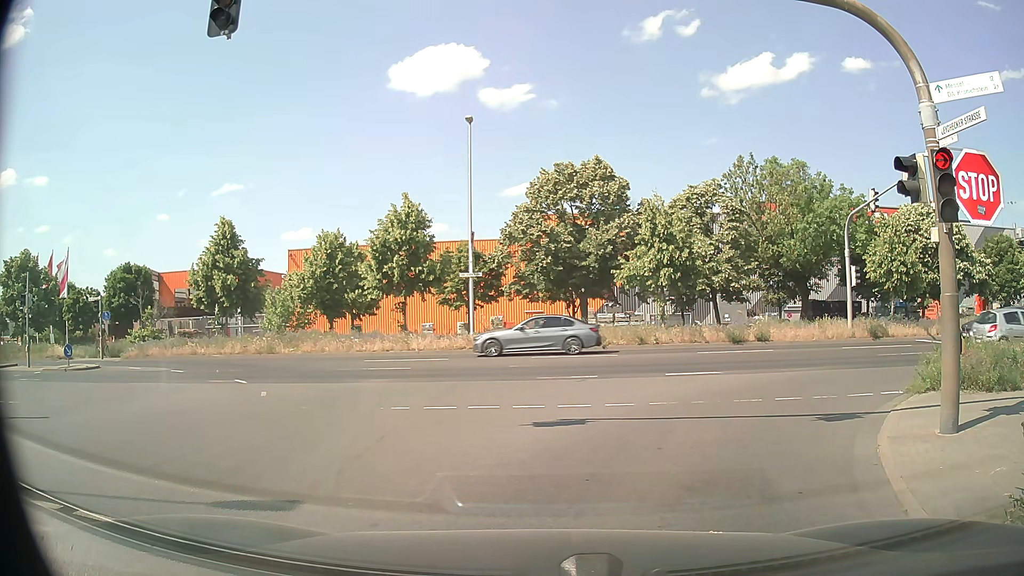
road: tertiary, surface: asphalt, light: Day
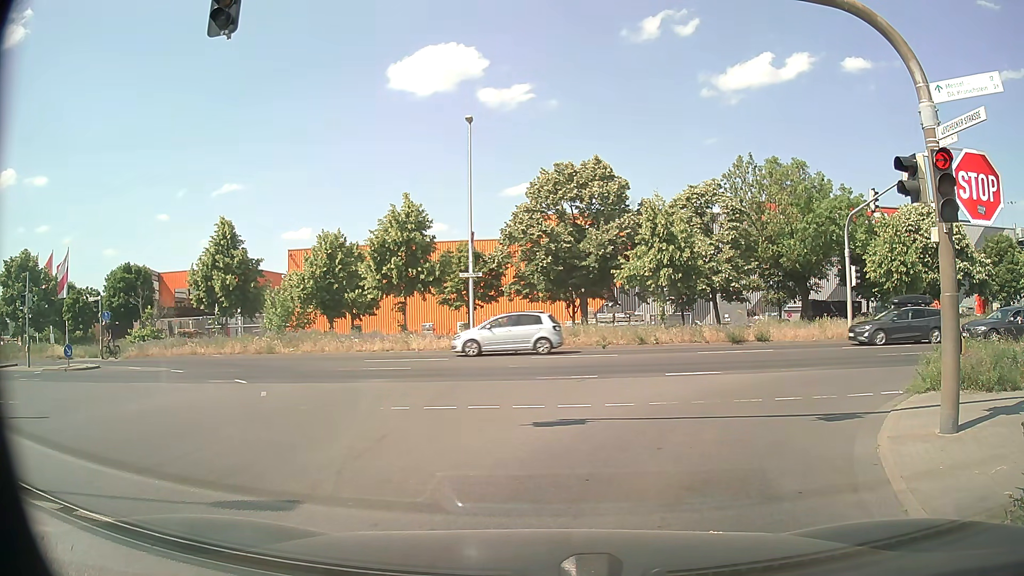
(0.0, 0.0) m; 0°
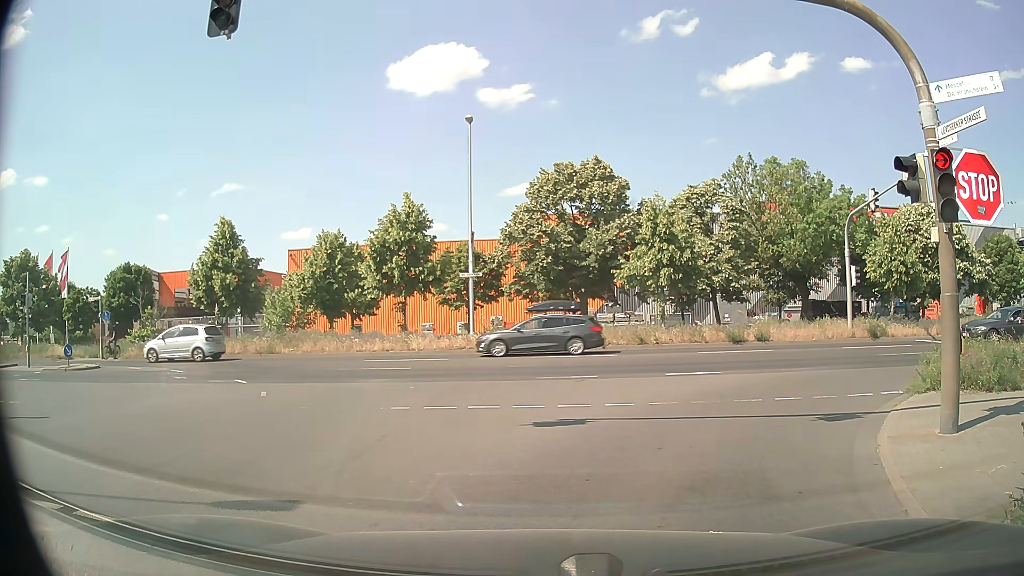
(0.0, 0.0) m; 0°
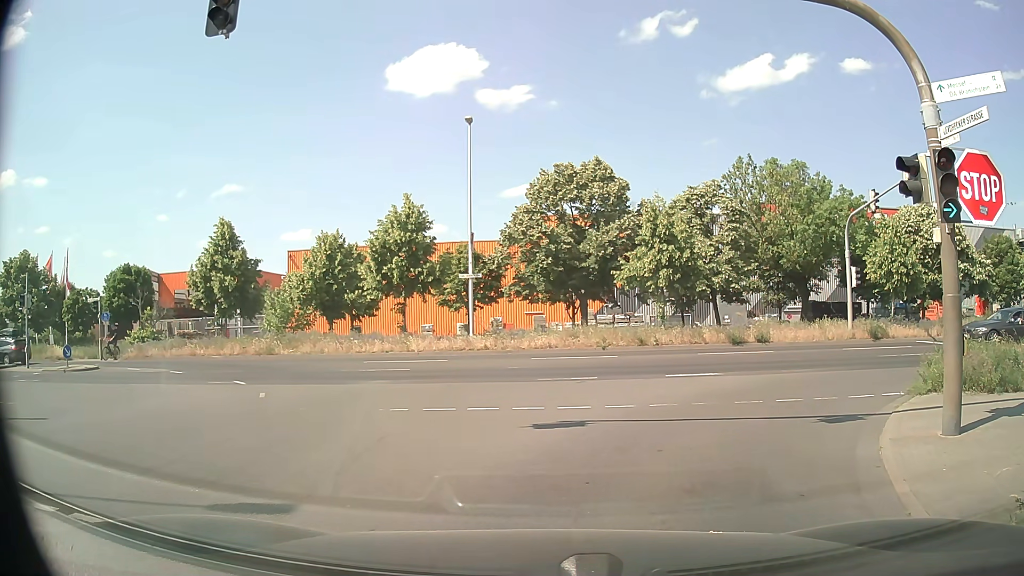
(0.0, 0.0) m; 0°
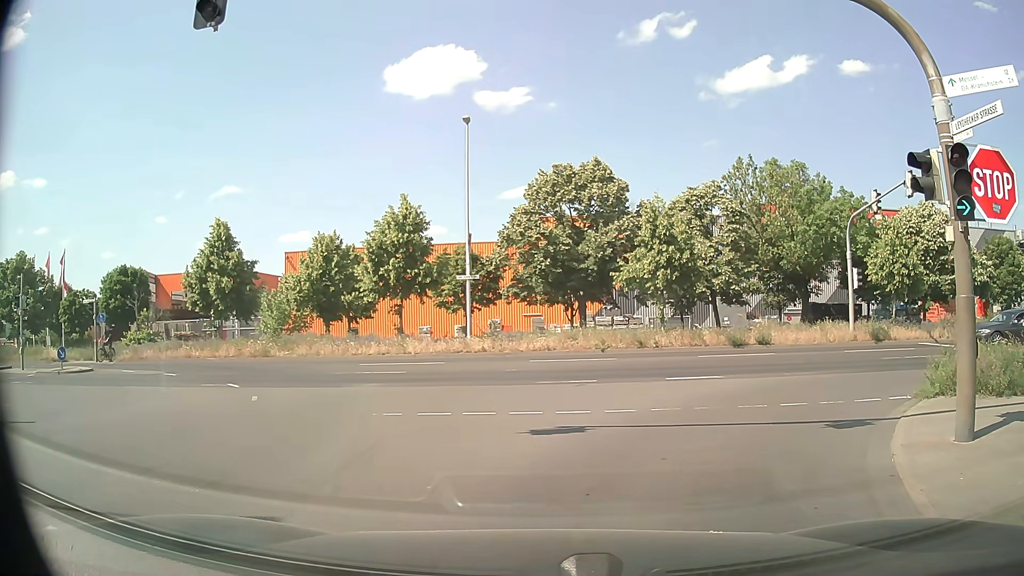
(0.0, +0.4) m; 0°
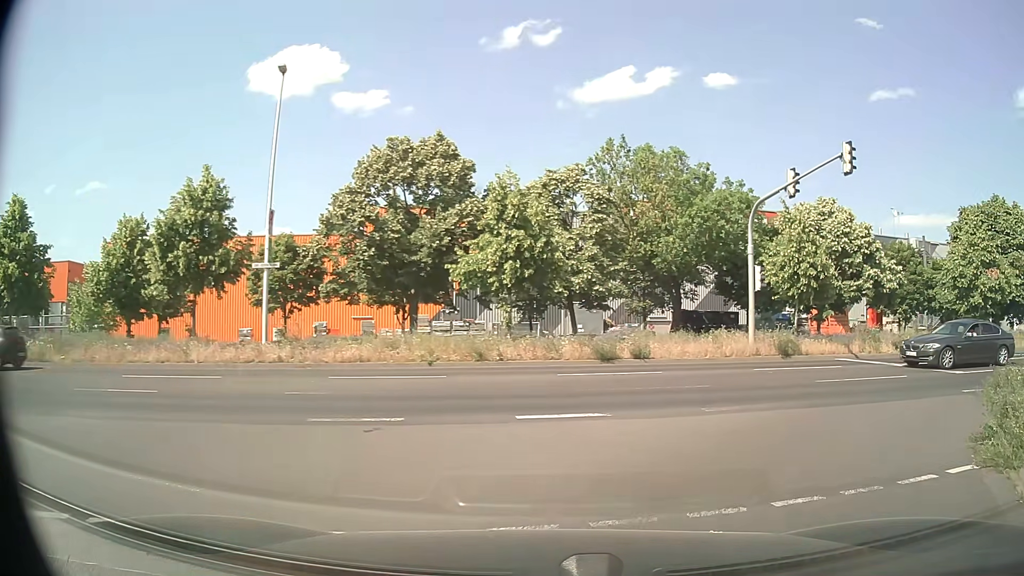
(+0.7, +6.6) m; +13°
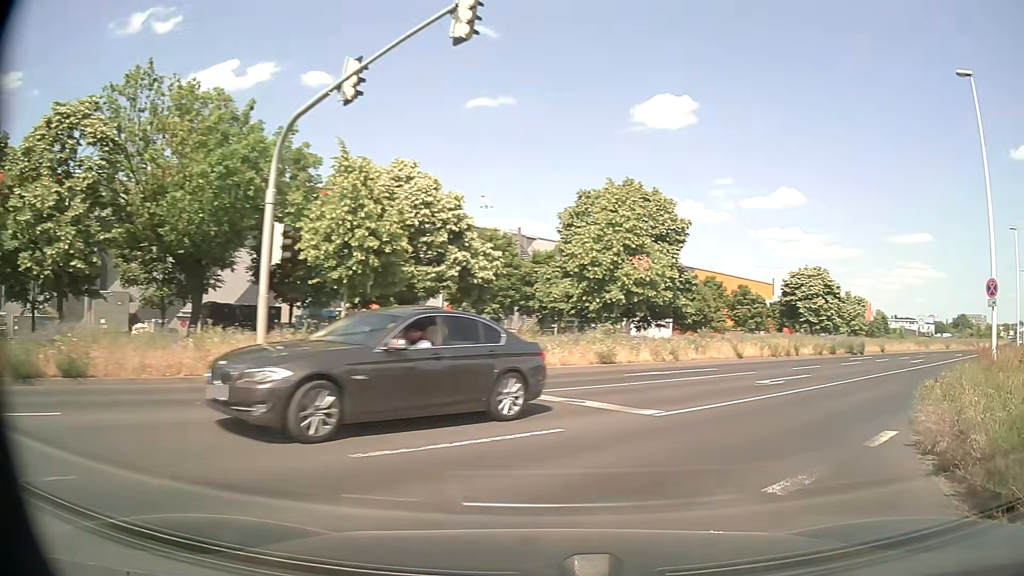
(+3.2, +9.4) m; +38°
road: secondary
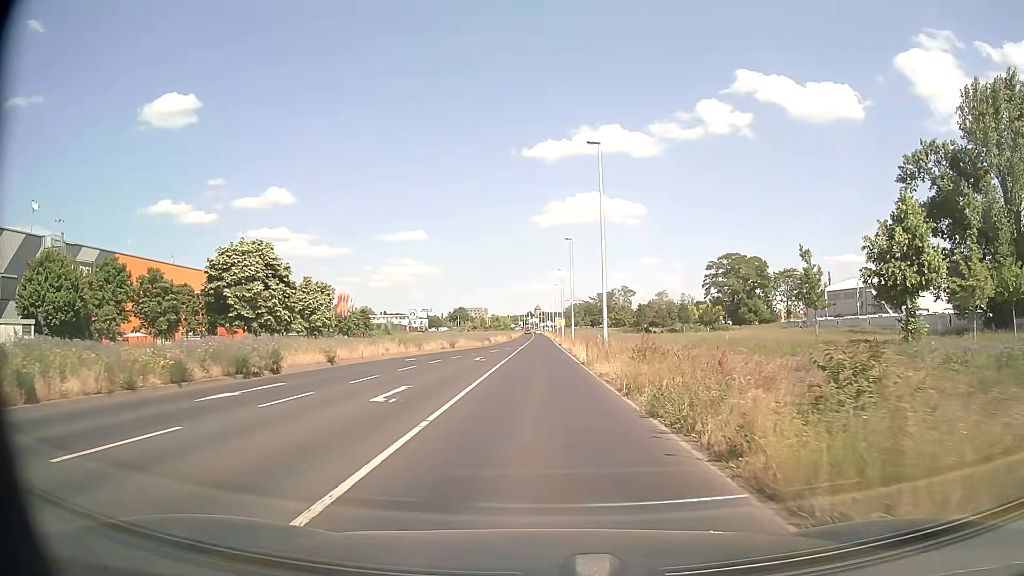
(+11.9, +20.3) m; +44°
